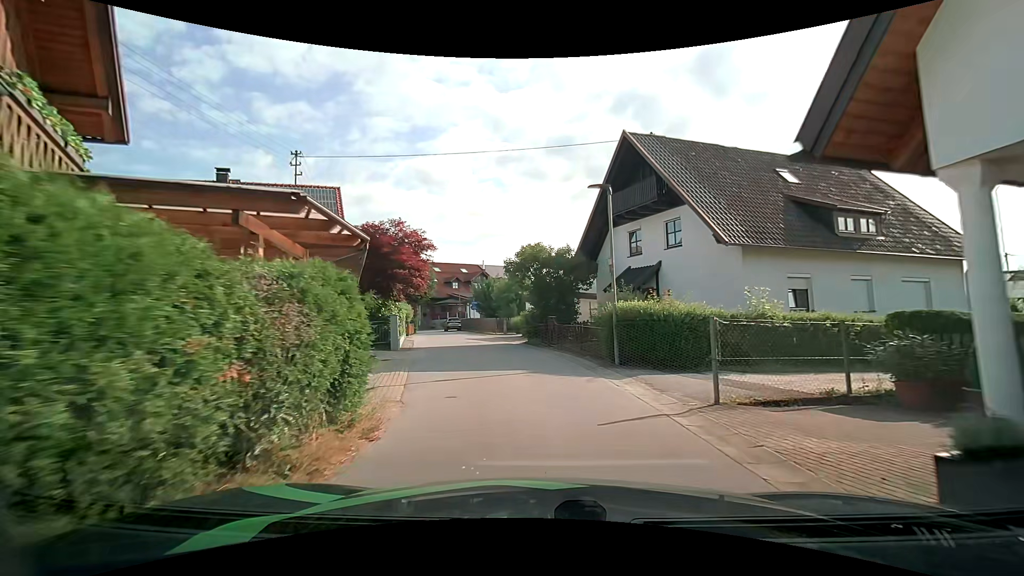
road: unclassified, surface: asphalt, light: Day
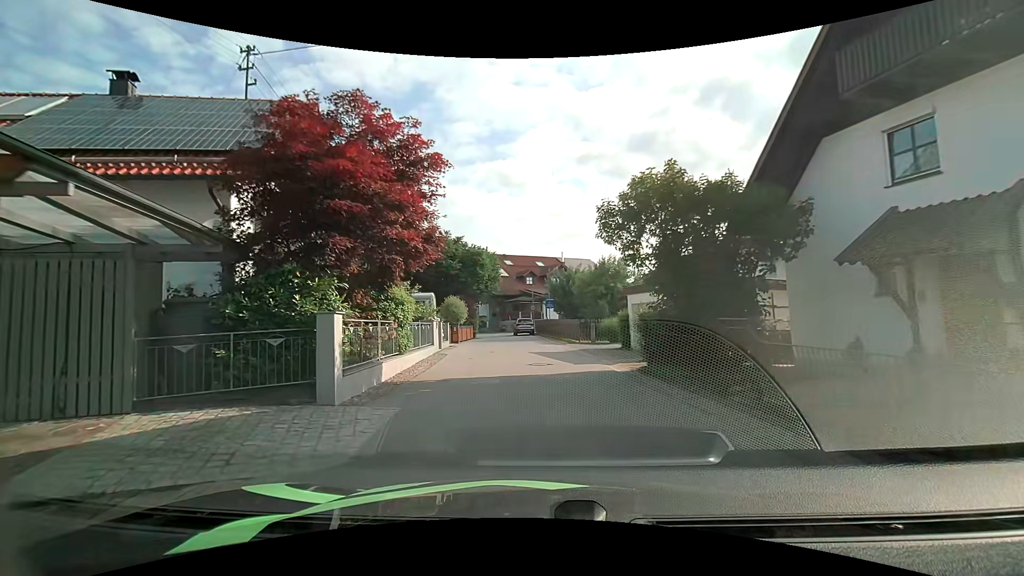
(-0.9, +12.1) m; -8°
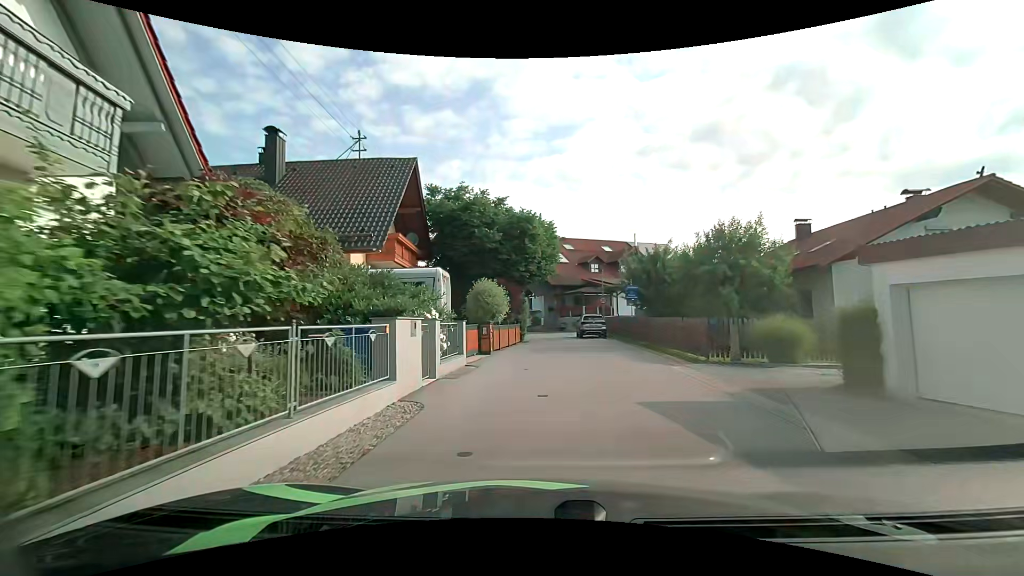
(-0.8, +12.1) m; -7°
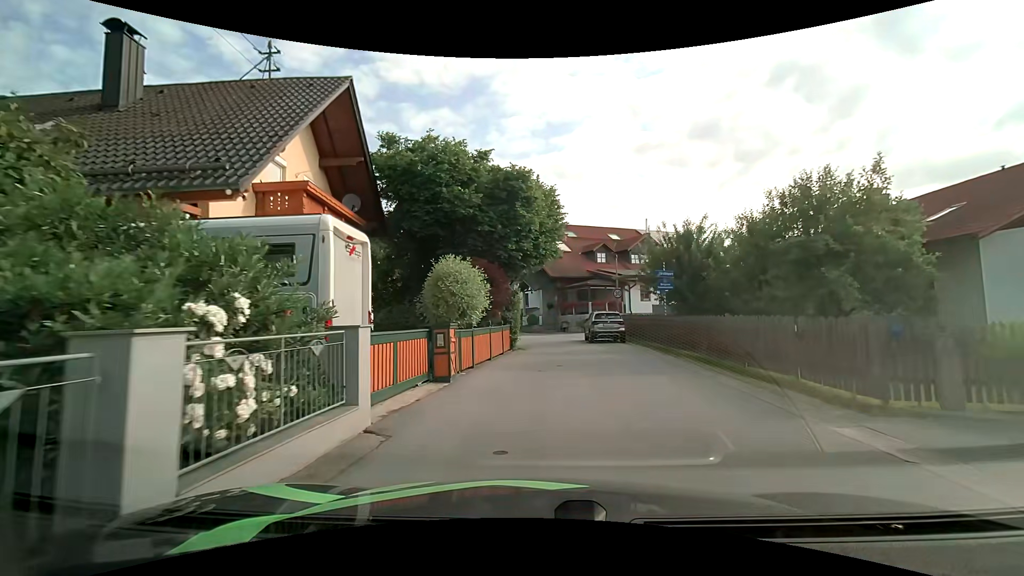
(0.0, +7.7) m; 0°
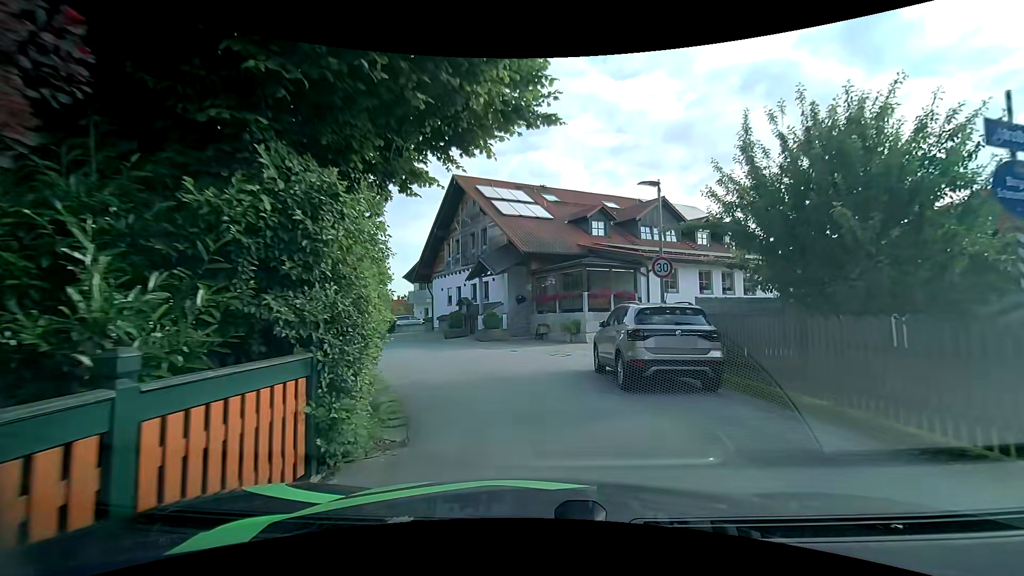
(+0.7, +15.6) m; +3°
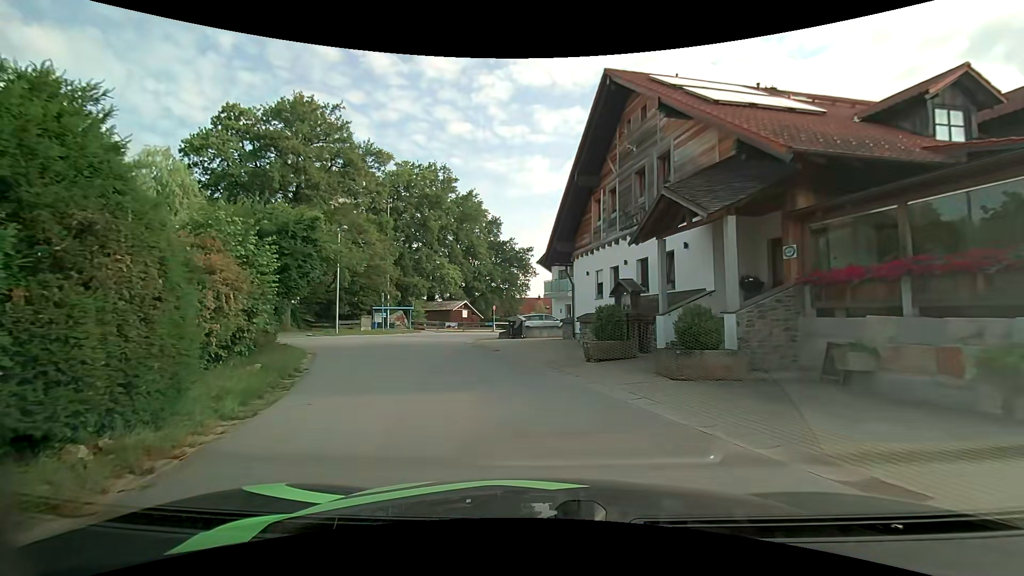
(-1.8, +15.1) m; -17°
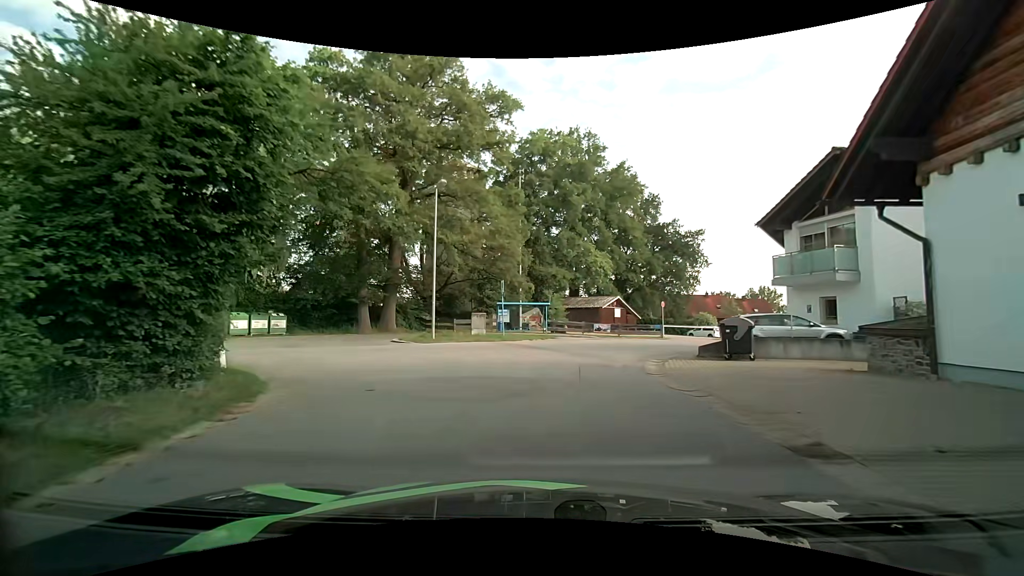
(-2.6, +14.4) m; -17°
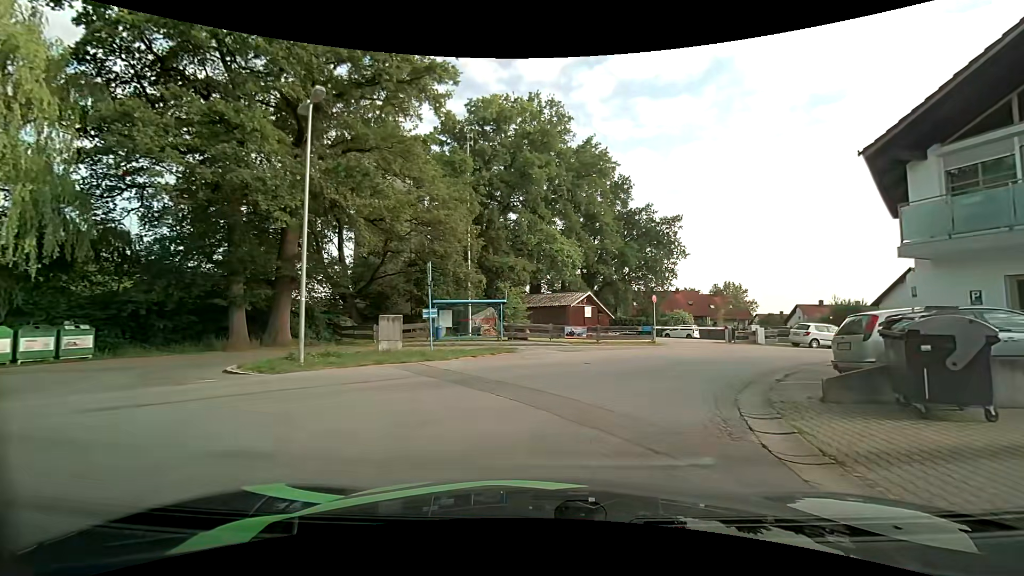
(+0.4, +10.2) m; +7°
(+1, +10) (+6, +19) (+13, +25) (+22, +29) (+32, +31) (+42, +33) (+51, +37) (+60, +41) (+68, +47) (+75, +55) m
